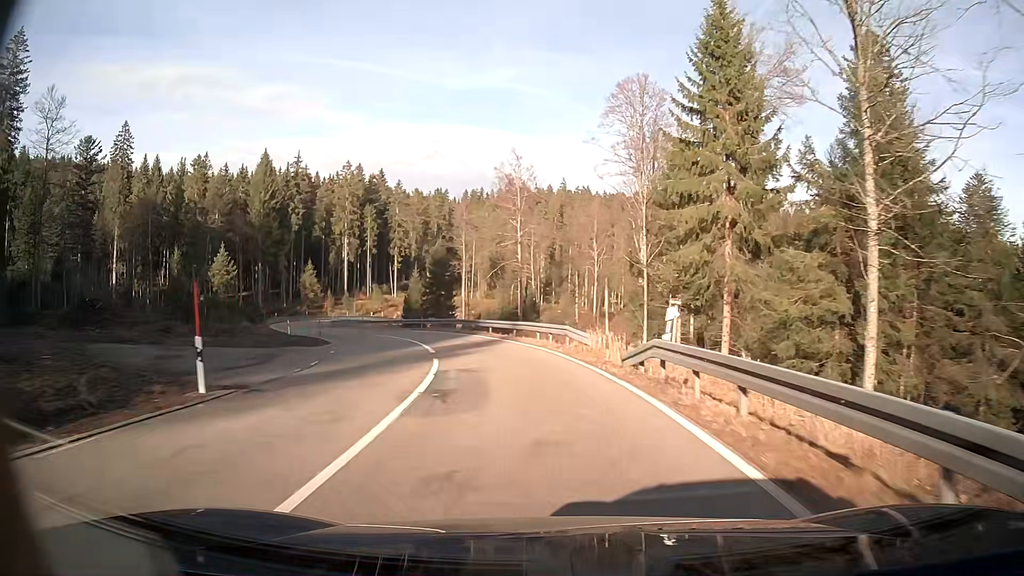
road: secondary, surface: asphalt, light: Day
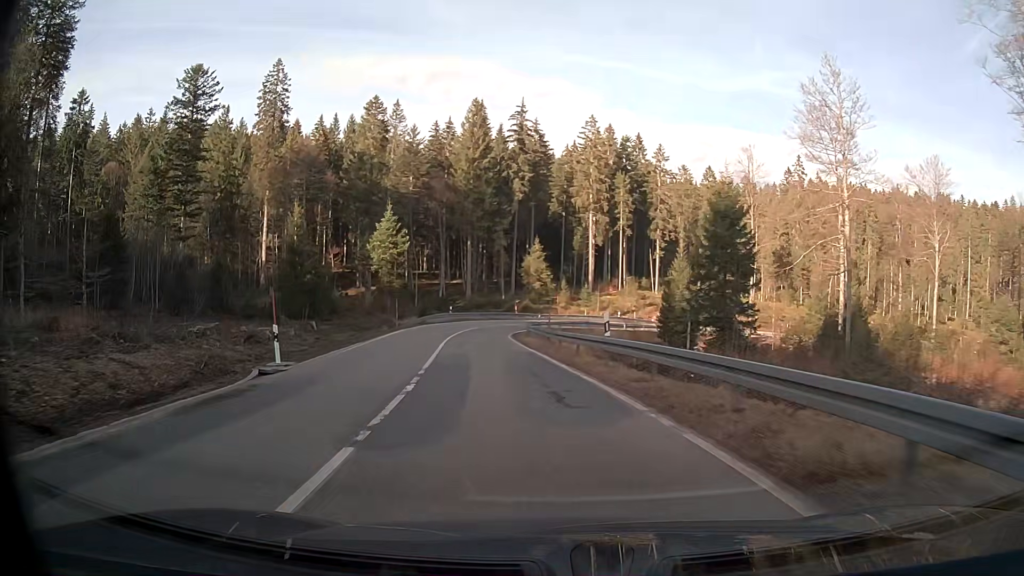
(-6.9, +36.1) m; -22°
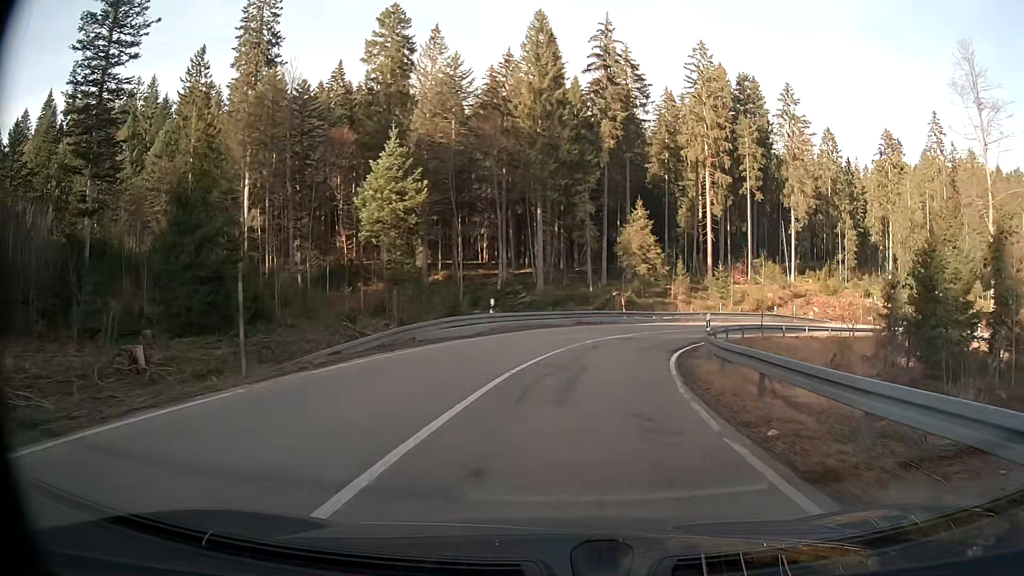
(-2.3, +33.7) m; -2°
